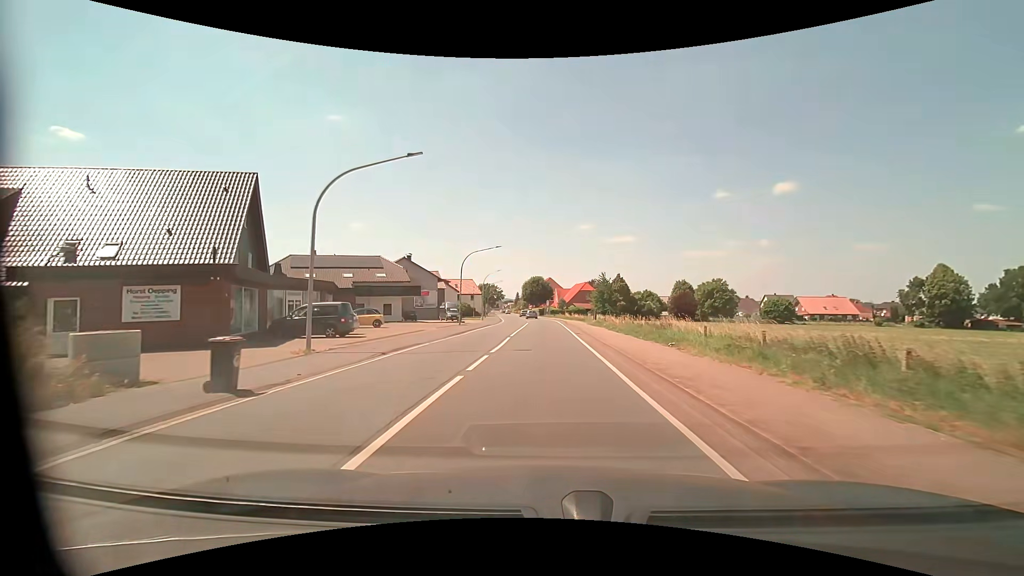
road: primary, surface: asphalt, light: Day
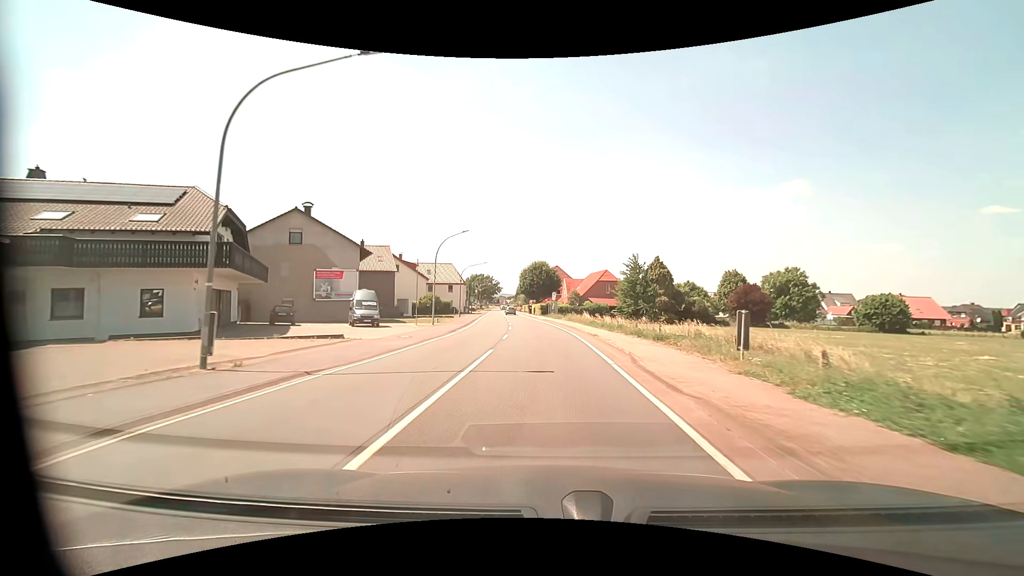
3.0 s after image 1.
(+0.1, +36.3) m; 0°
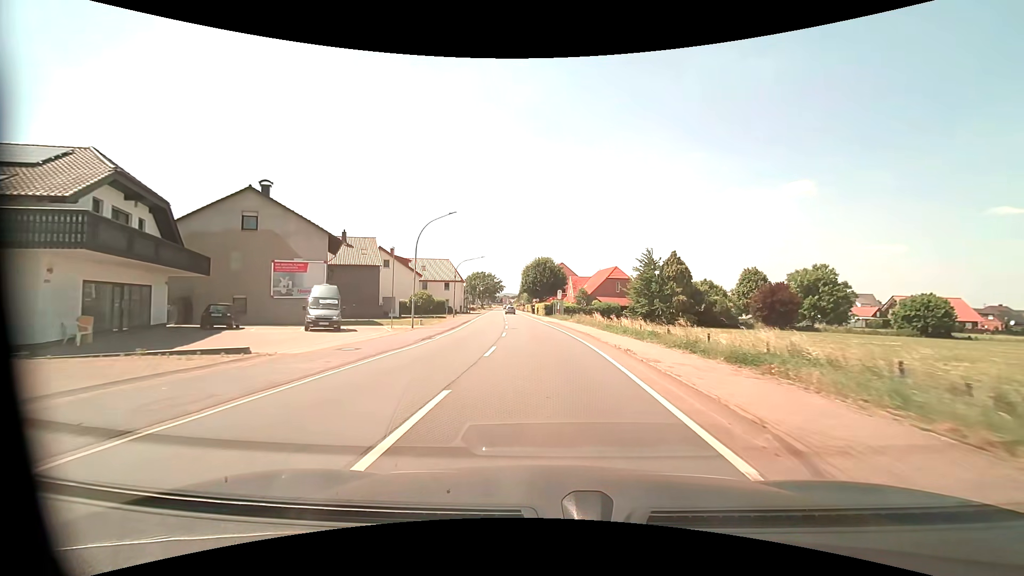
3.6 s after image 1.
(0.0, +7.7) m; 0°
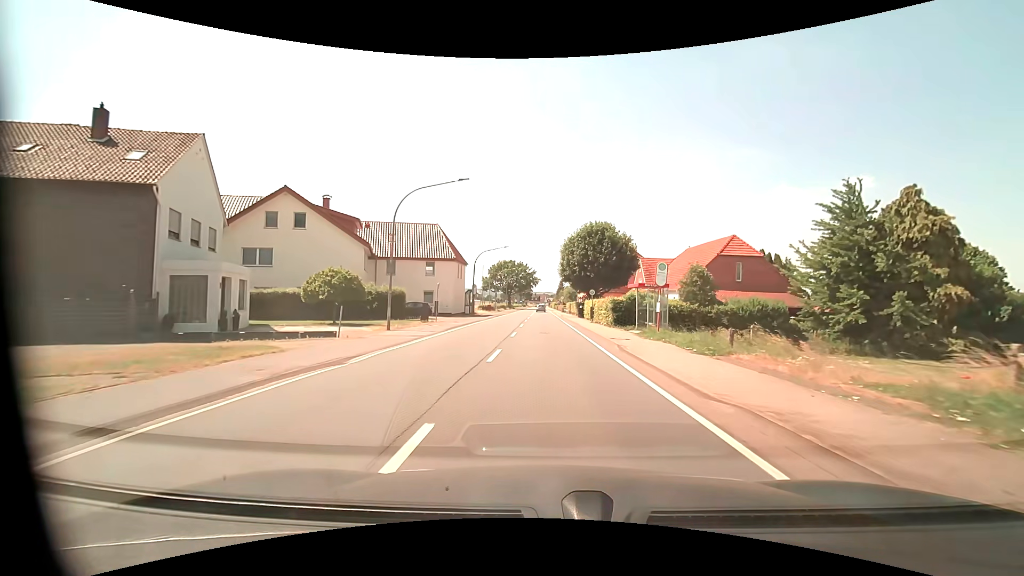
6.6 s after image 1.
(-1.7, +38.9) m; -5°
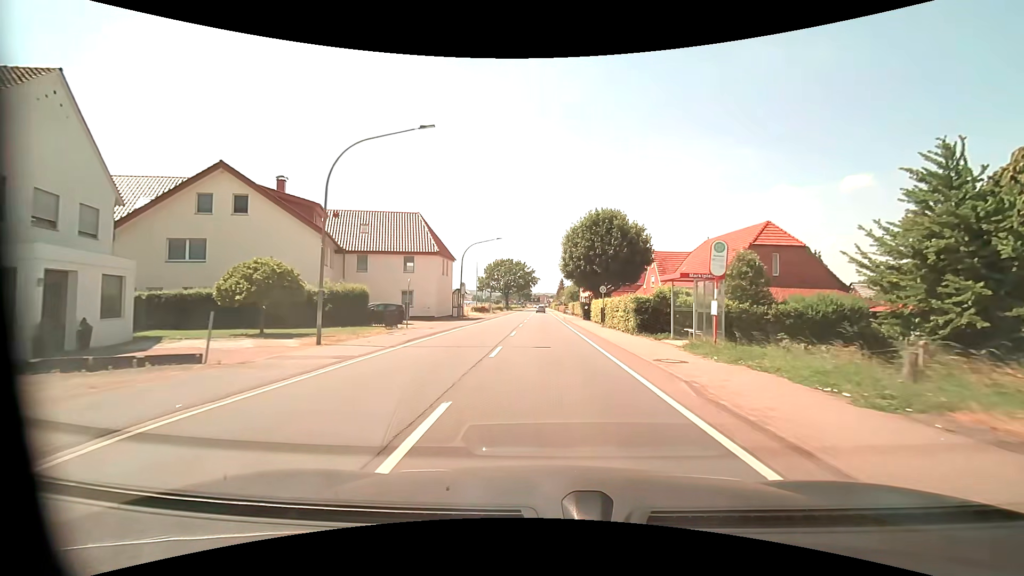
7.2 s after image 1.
(0.0, +7.9) m; 0°
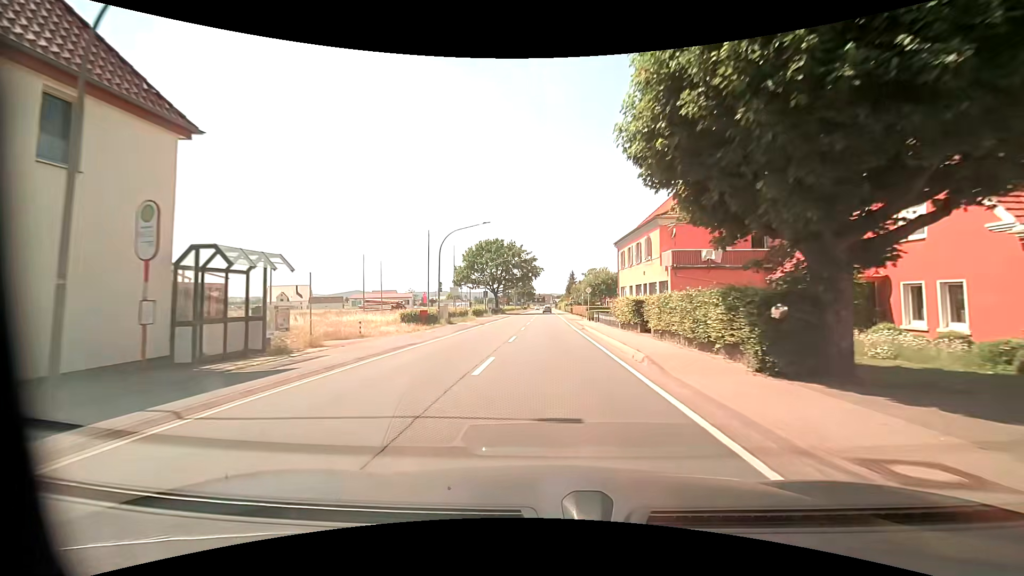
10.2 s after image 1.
(-0.3, +40.1) m; -1°
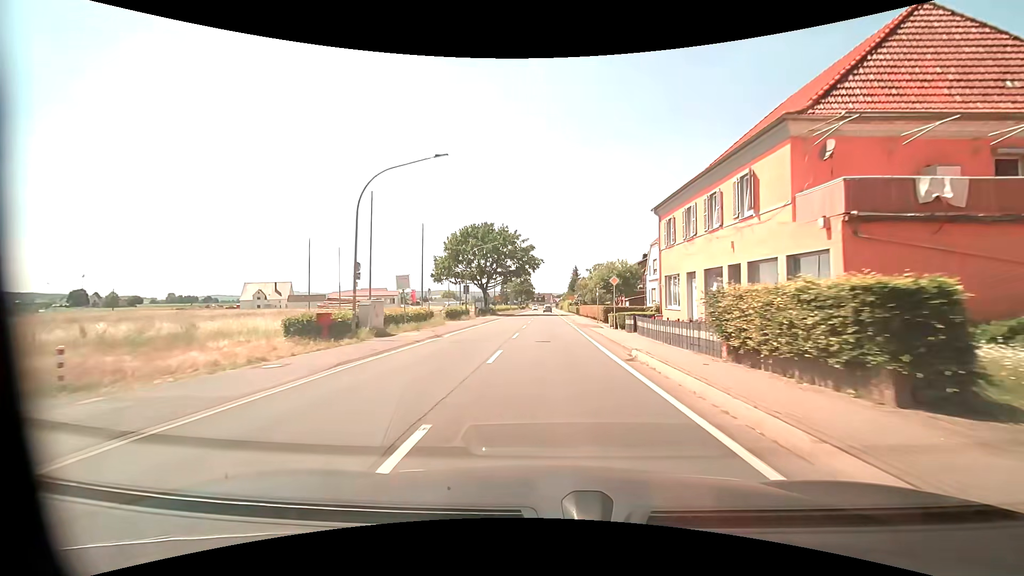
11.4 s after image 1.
(-0.1, +16.4) m; 0°
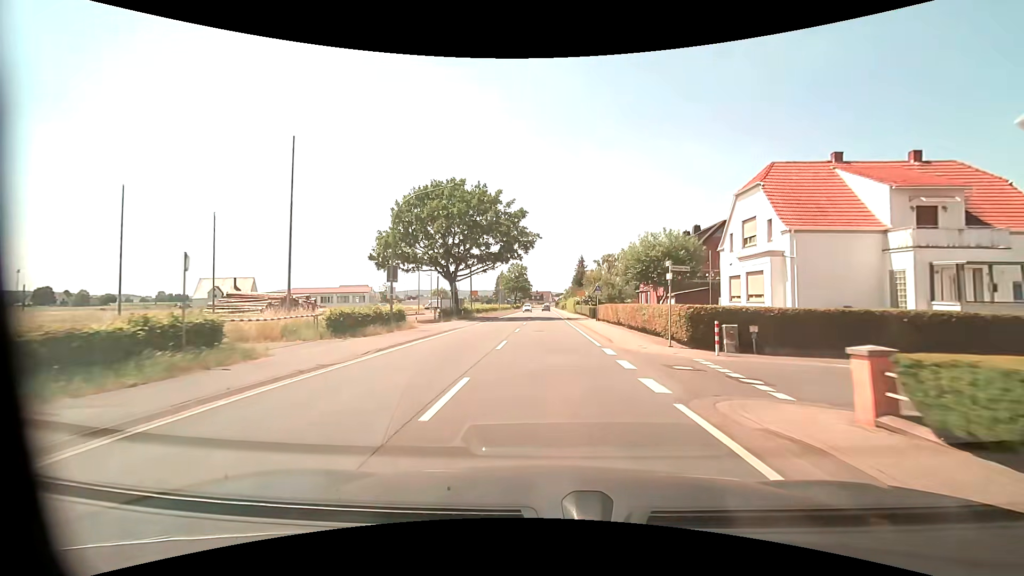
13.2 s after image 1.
(+0.1, +24.0) m; 0°
(0, +10) (0, +20) (0, +30) (0, +40) (0, +50) (0, +60) (0, +70) (0, +80) (0, +90) (0, +100) m
